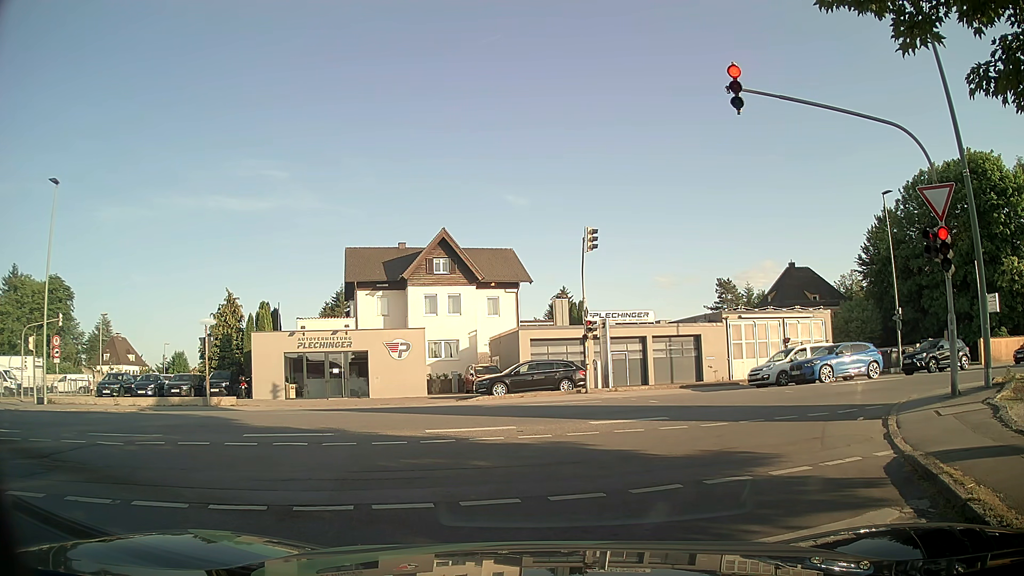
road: residential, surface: asphalt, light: Day
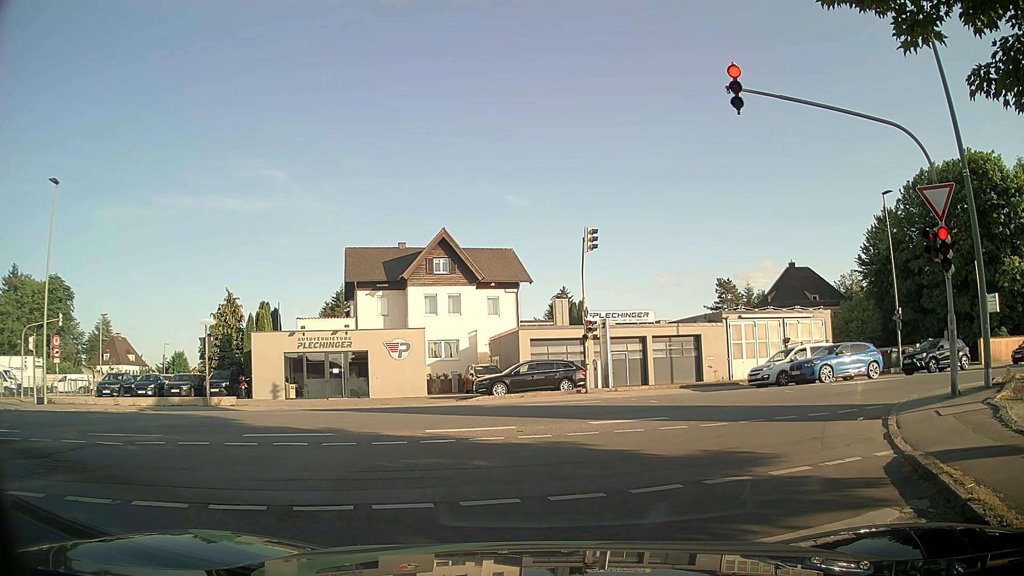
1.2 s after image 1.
(0.0, 0.0) m; 0°
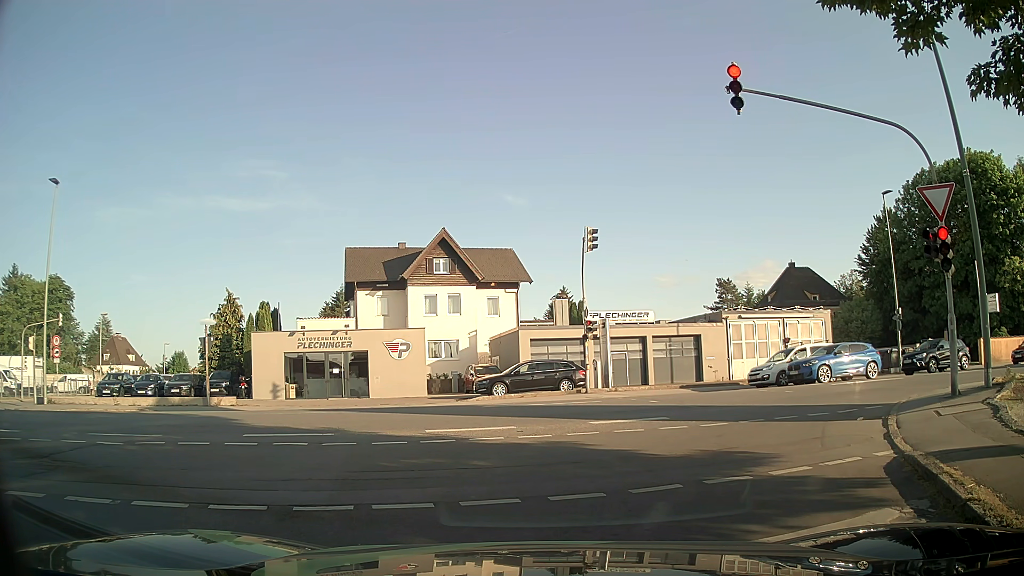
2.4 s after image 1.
(0.0, 0.0) m; 0°
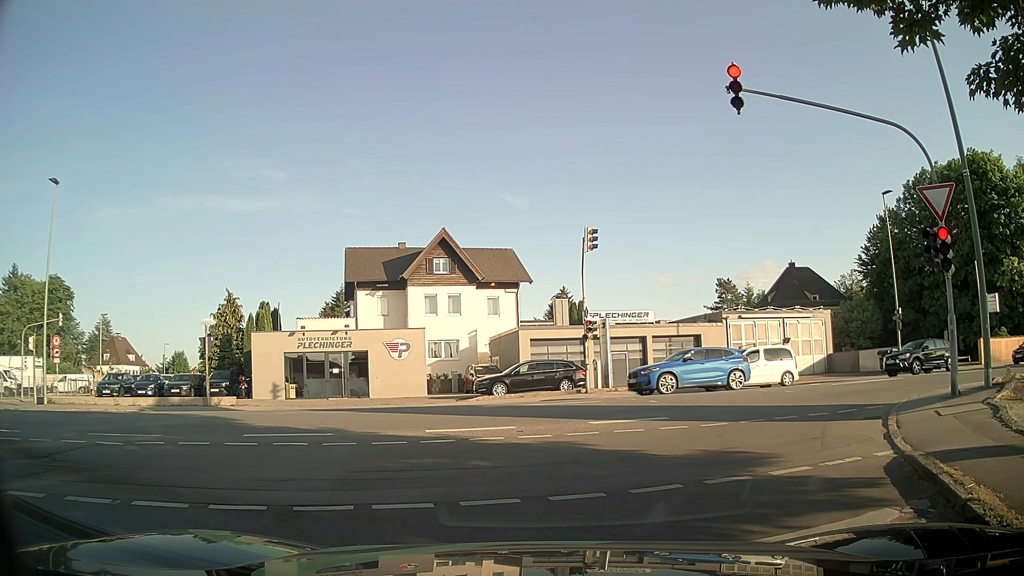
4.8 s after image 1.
(0.0, 0.0) m; 0°
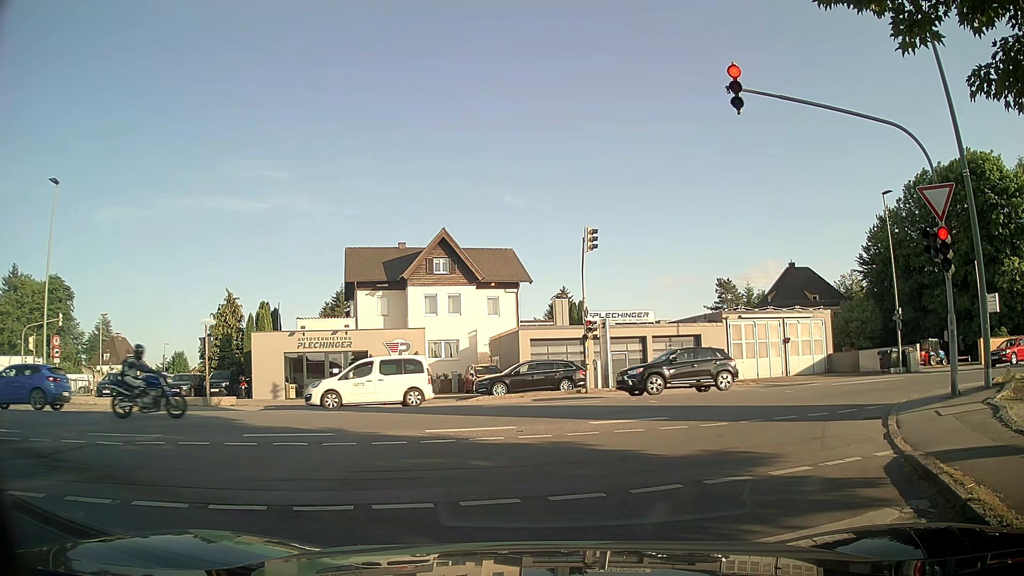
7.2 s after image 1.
(0.0, 0.0) m; 0°
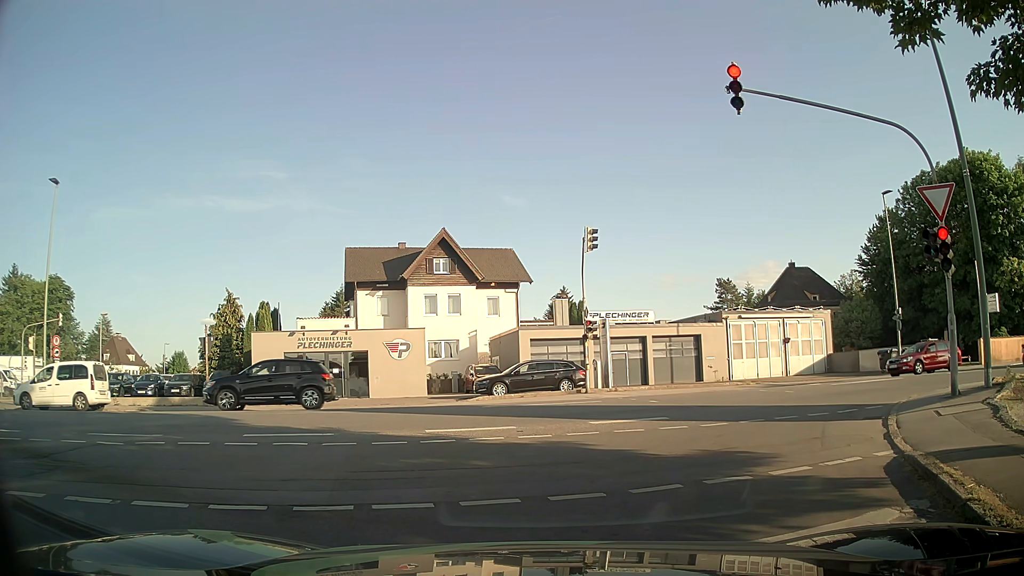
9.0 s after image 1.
(0.0, 0.0) m; 0°
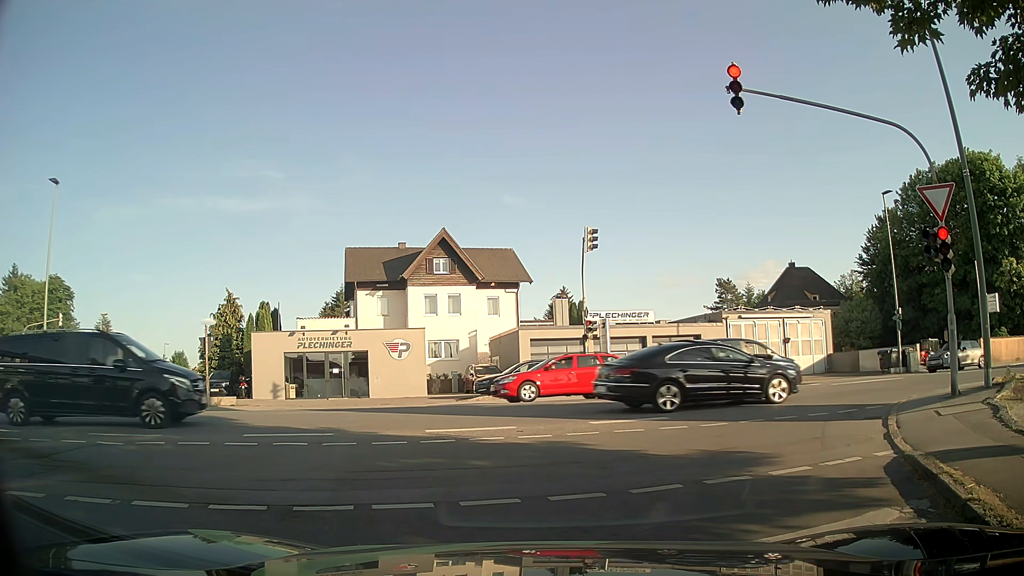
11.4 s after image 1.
(0.0, 0.0) m; 0°
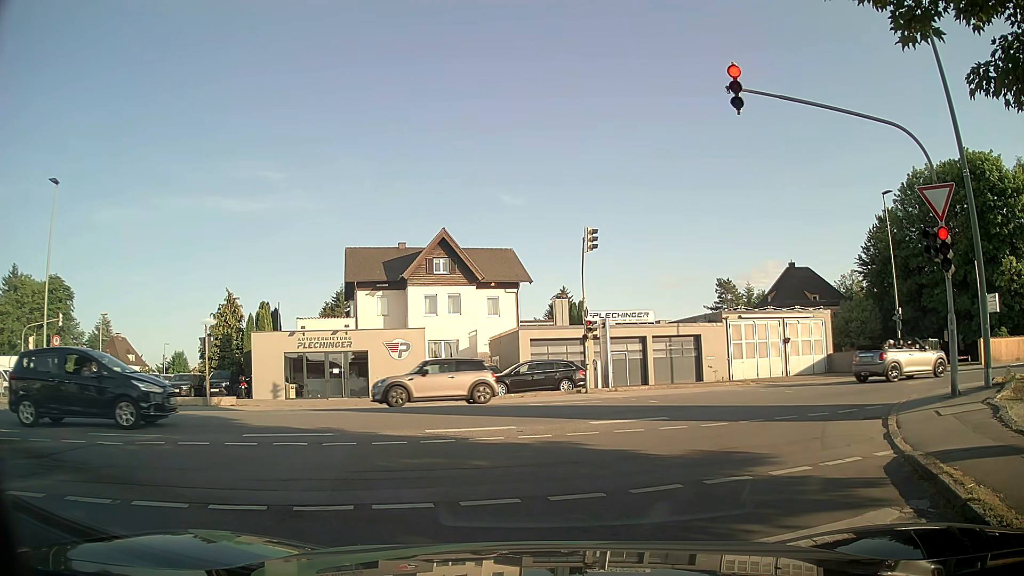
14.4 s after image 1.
(0.0, 0.0) m; 0°
